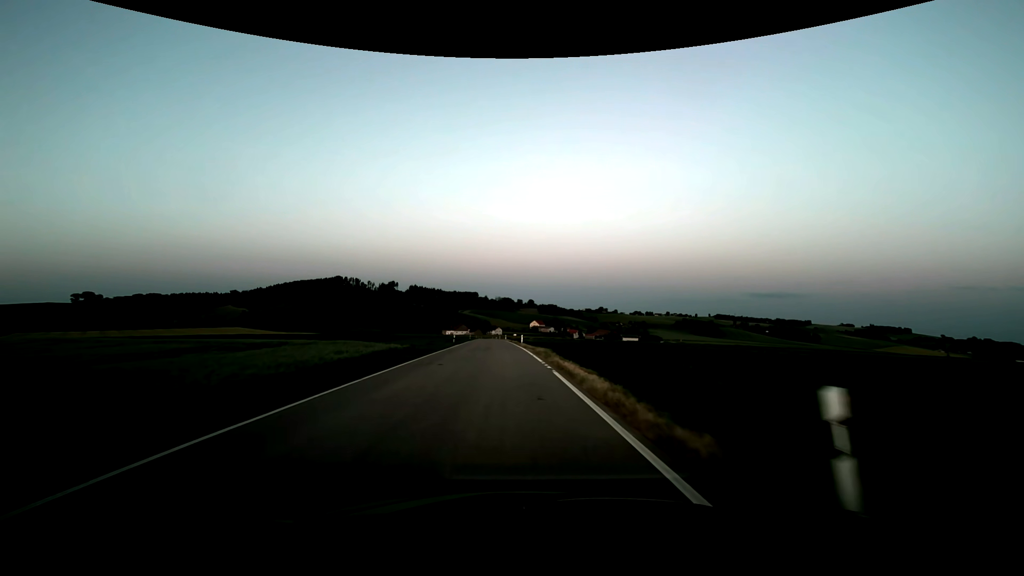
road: tertiary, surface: asphalt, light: Dusk
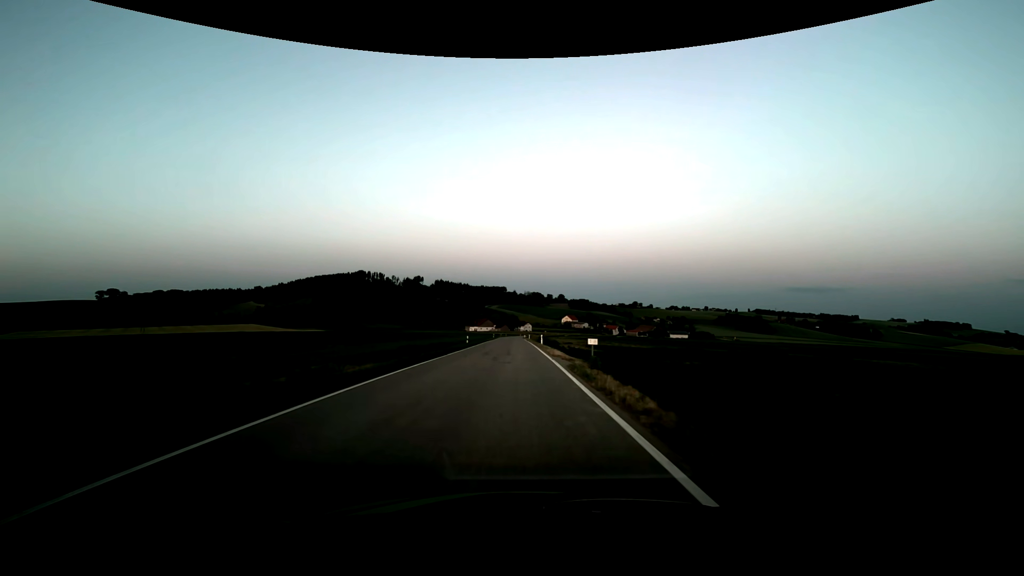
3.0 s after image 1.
(-1.8, +53.9) m; -3°
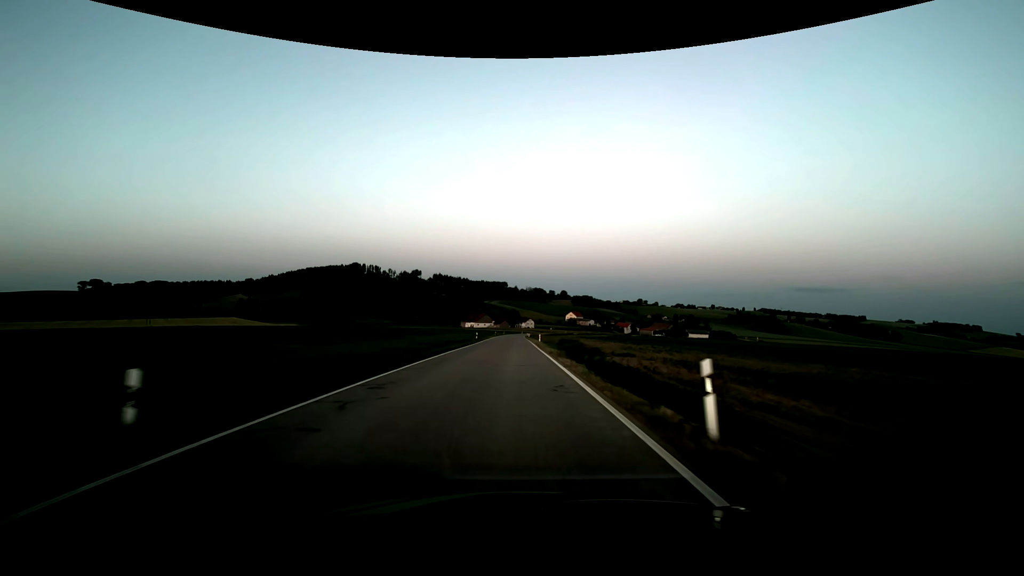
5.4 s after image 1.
(-0.1, +43.3) m; 0°
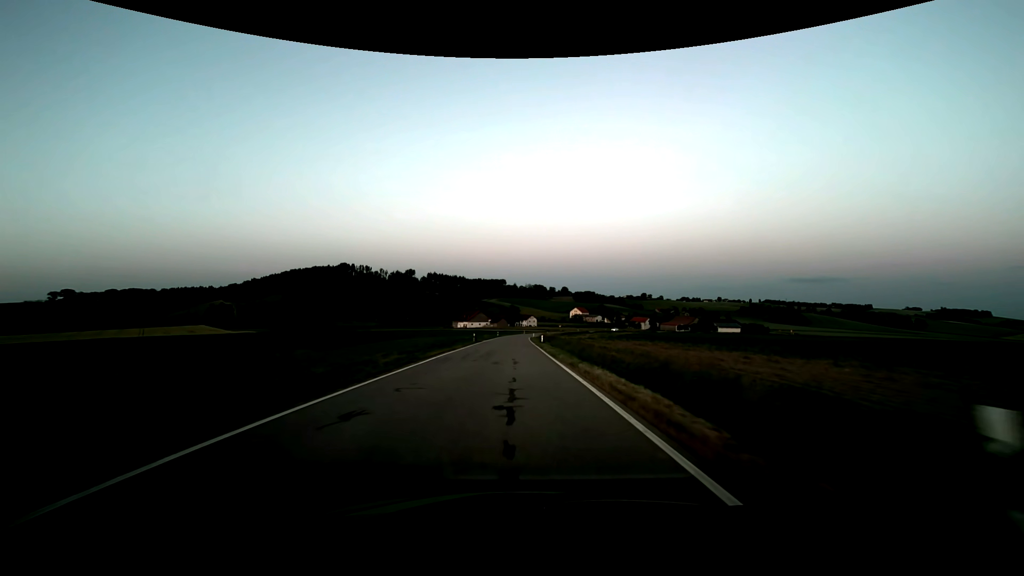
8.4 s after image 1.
(-0.1, +54.0) m; 0°
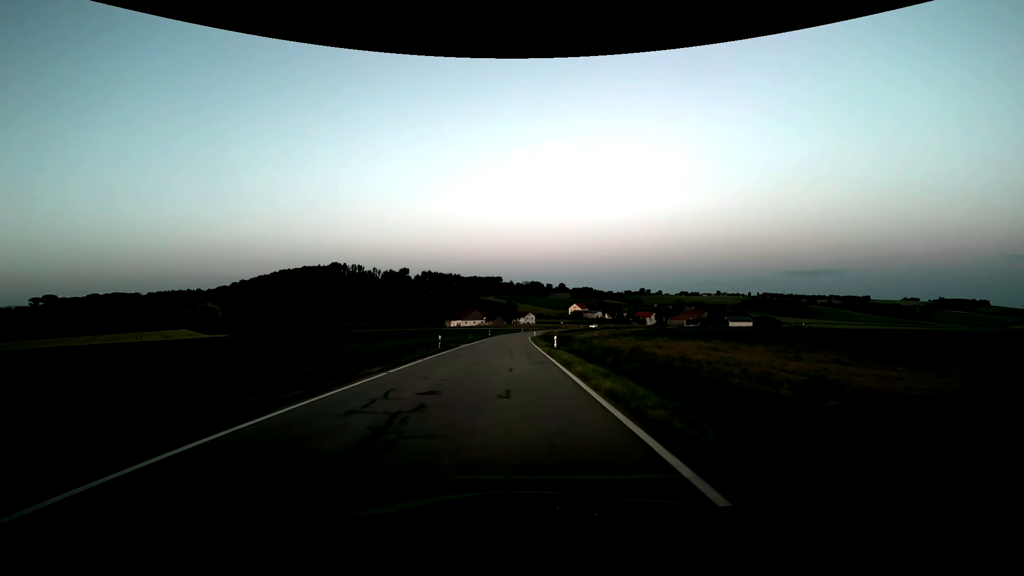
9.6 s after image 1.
(+0.1, +21.6) m; 0°
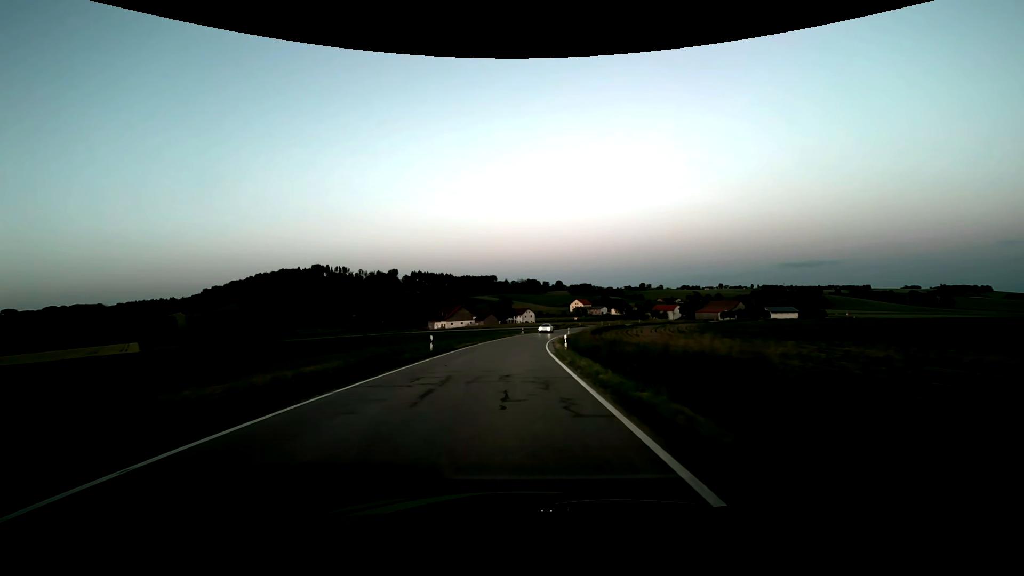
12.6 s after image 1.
(-0.2, +54.0) m; 0°
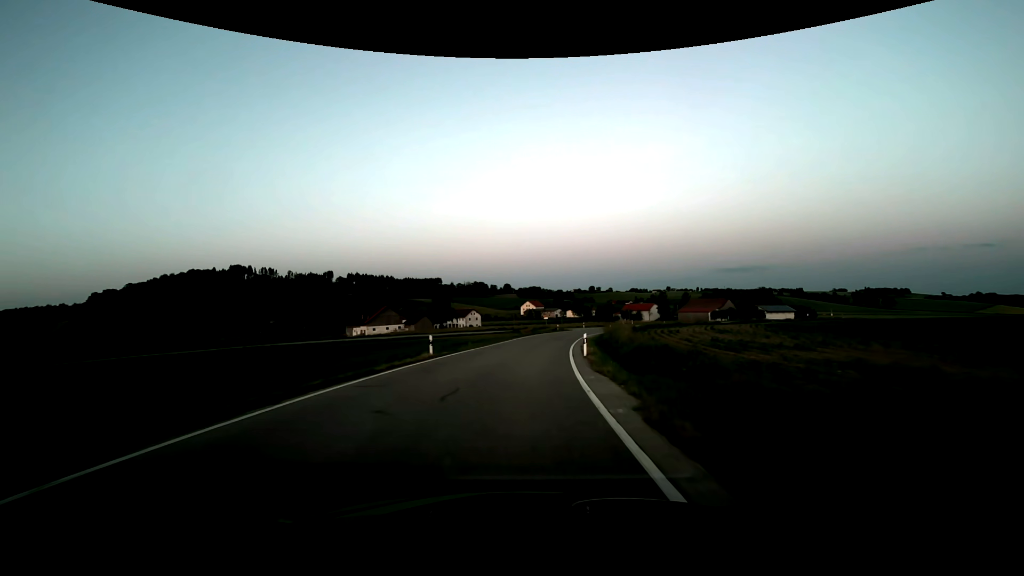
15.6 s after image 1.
(+2.1, +53.8) m; +6°
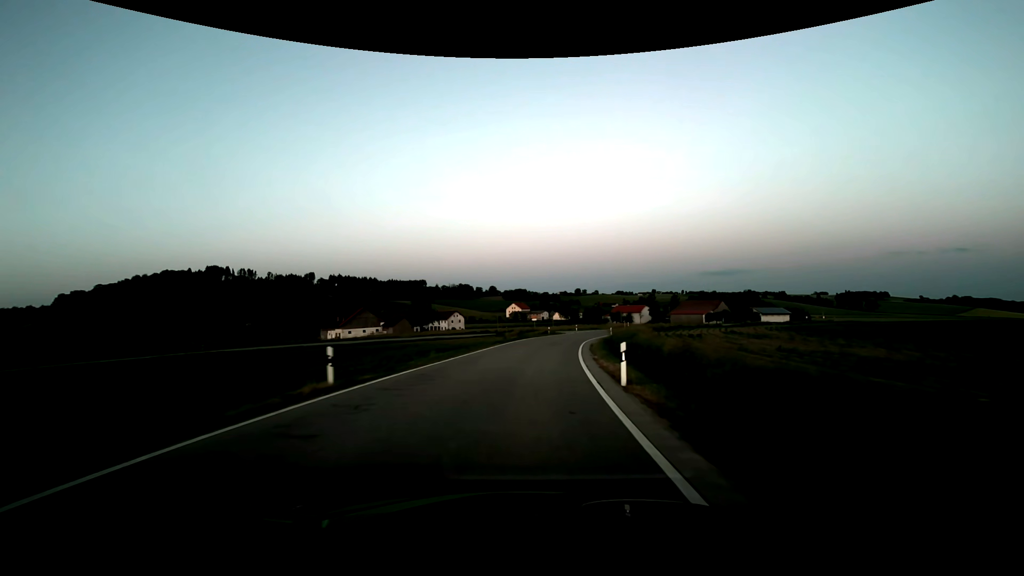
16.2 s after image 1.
(+0.1, +10.7) m; +1°
(0, +10) (+1, +20) (+2, +30) (+4, +40) (+6, +50) (+9, +59) (+12, +69) (+16, +78) (+20, +87) (+25, +96) m
